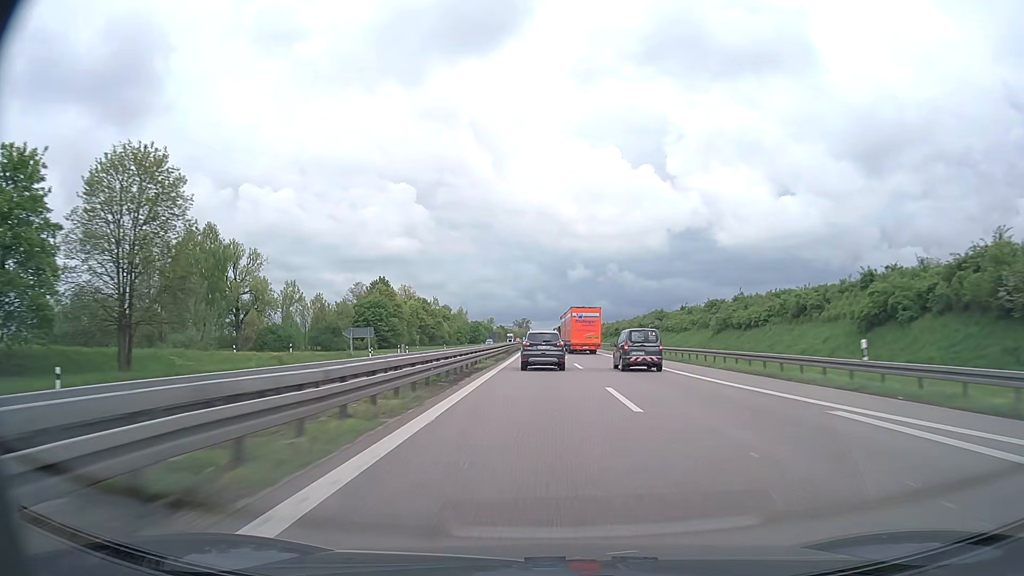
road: trunk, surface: asphalt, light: Day
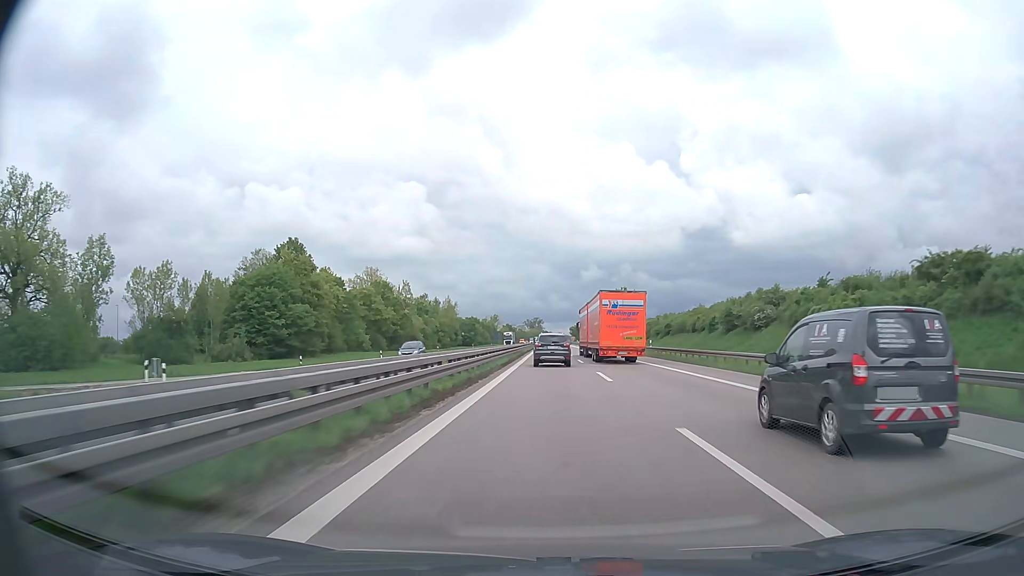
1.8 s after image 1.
(-0.7, +62.3) m; -1°
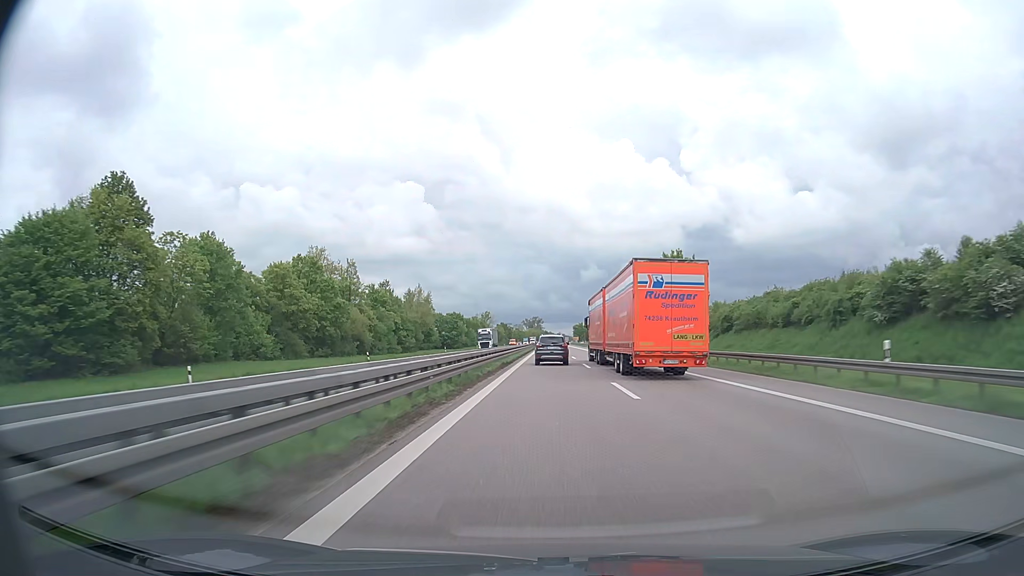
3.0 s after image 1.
(+0.1, +42.6) m; 0°
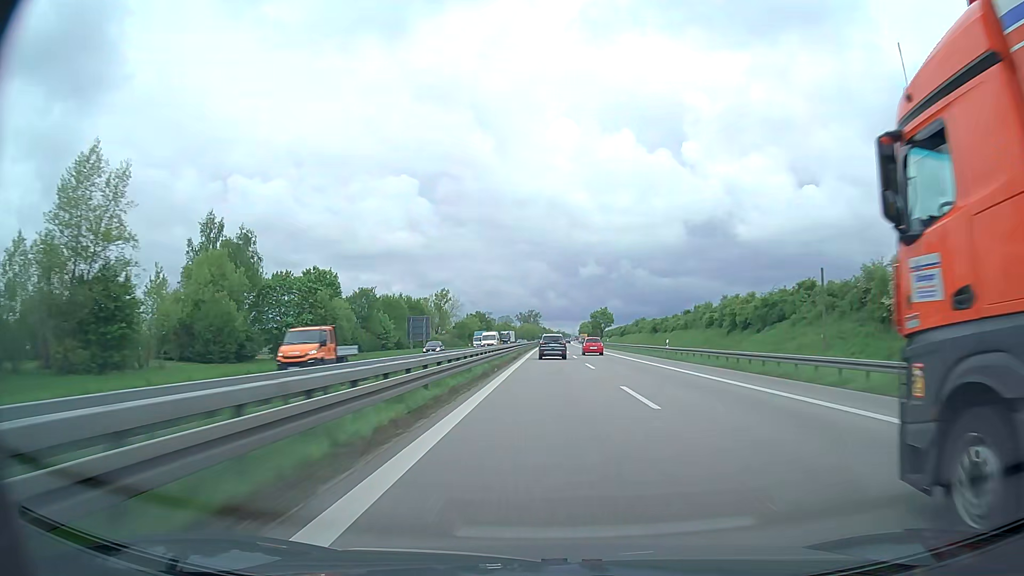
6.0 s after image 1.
(-0.1, +110.6) m; 0°
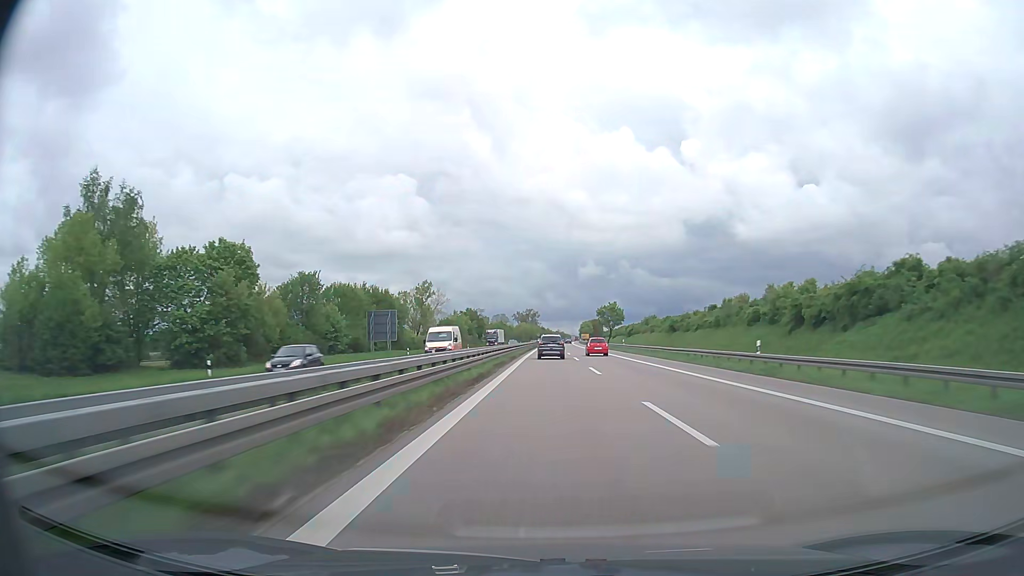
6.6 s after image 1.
(0.0, +22.5) m; 0°
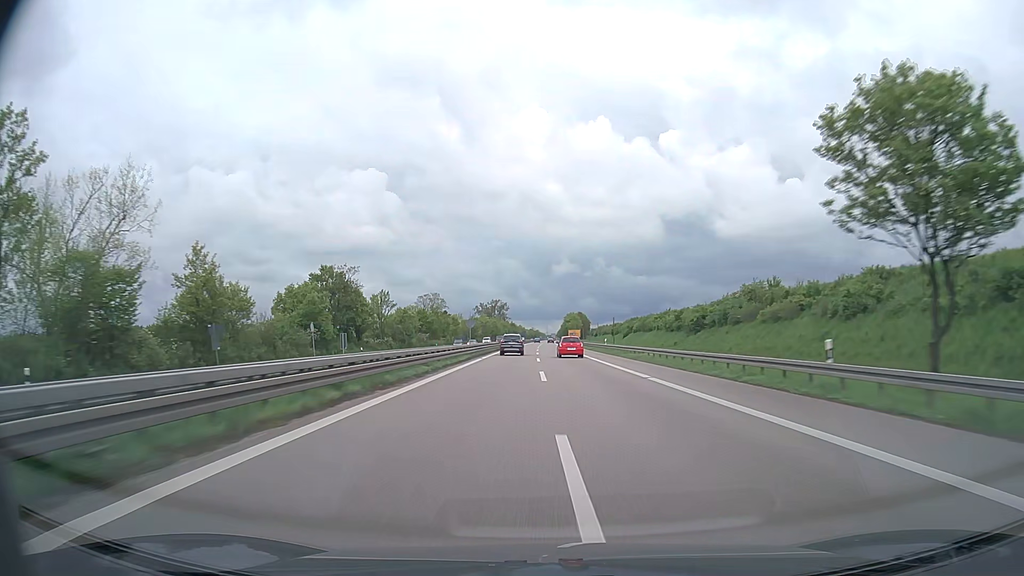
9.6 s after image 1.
(+1.9, +112.6) m; +2°
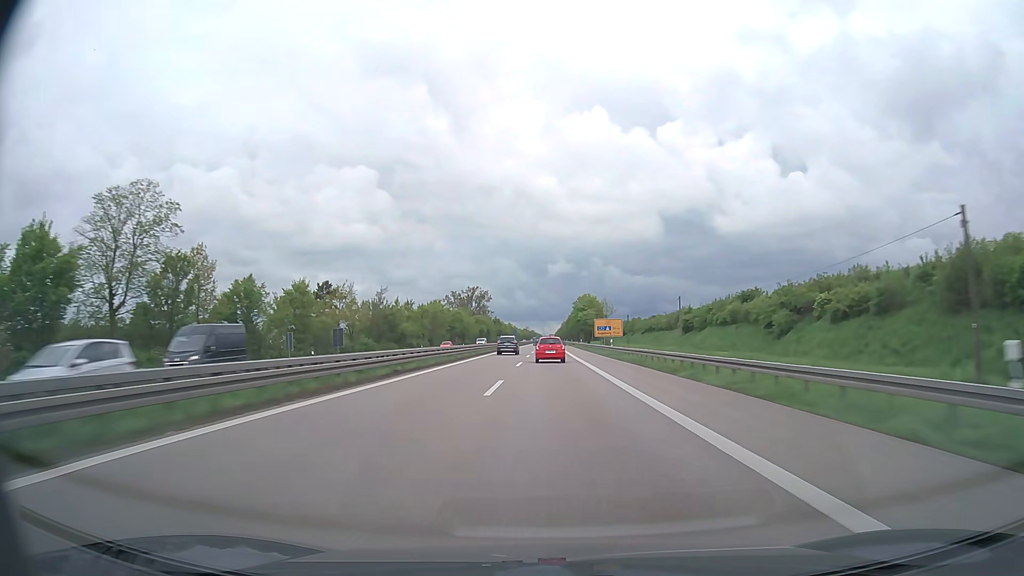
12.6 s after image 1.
(0.0, +112.9) m; 0°
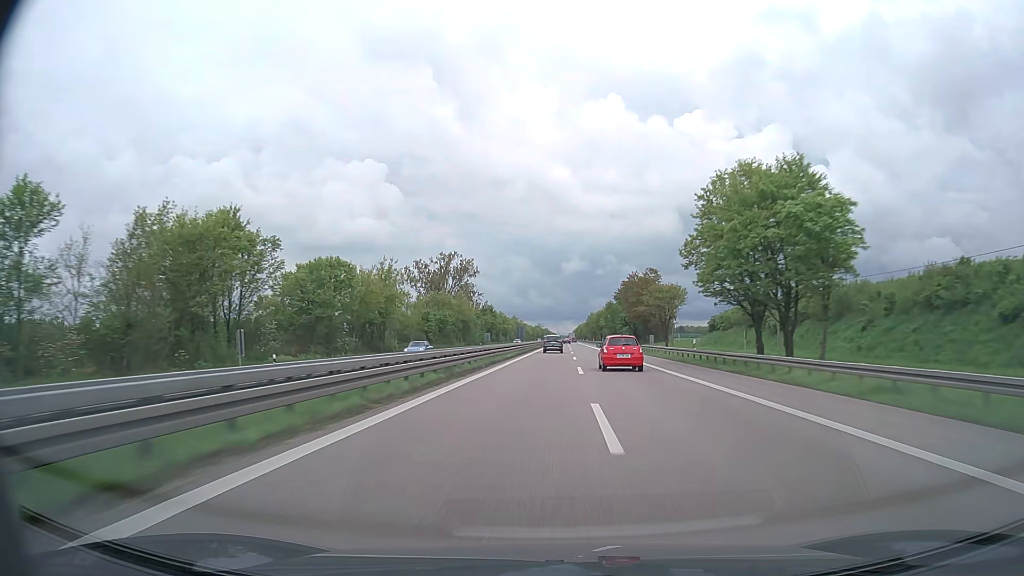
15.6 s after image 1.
(-2.2, +116.2) m; -1°
(0, +10) (0, +20) (0, +30) (0, +40) (0, +50) (0, +60) (0, +70) (+1, +80) (+1, +90) (+1, +100) m
